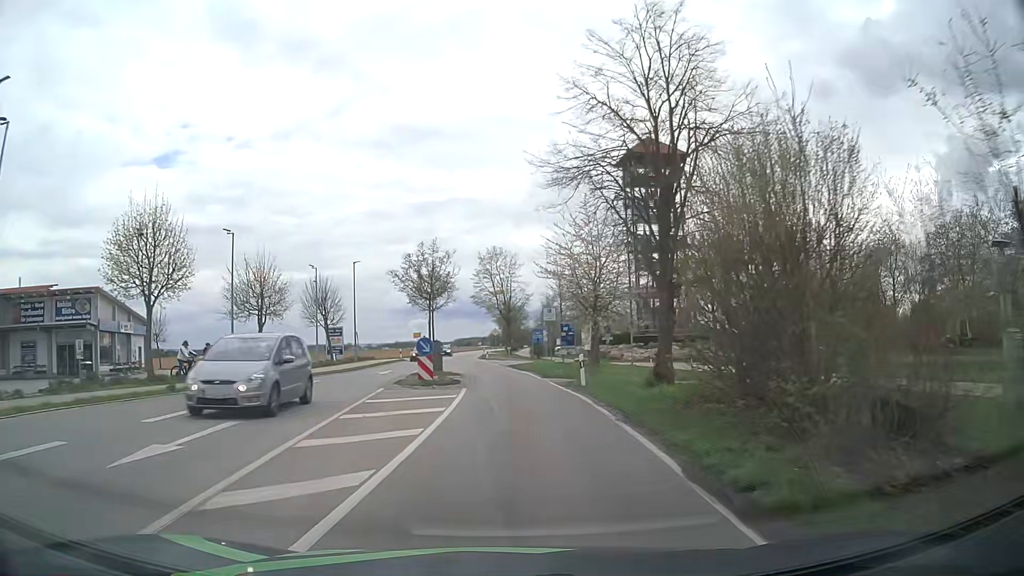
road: tertiary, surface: asphalt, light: Day
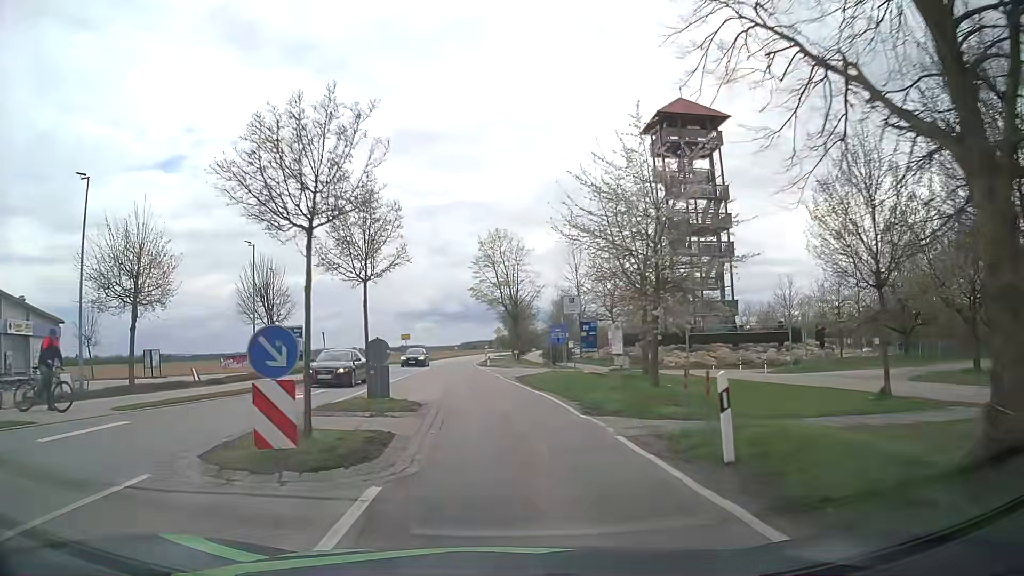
(+0.1, +14.6) m; 0°
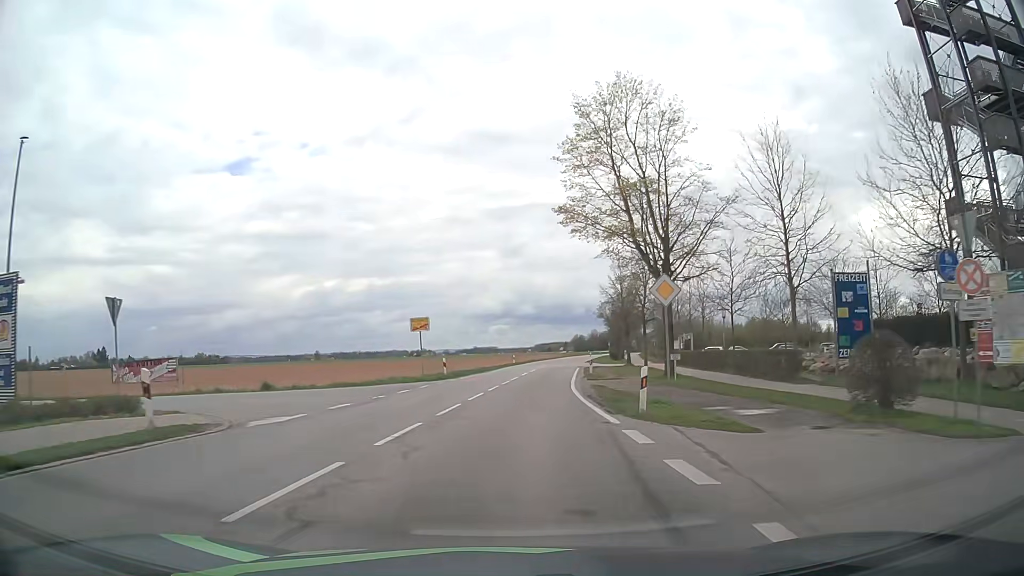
(-2.6, +38.1) m; -7°
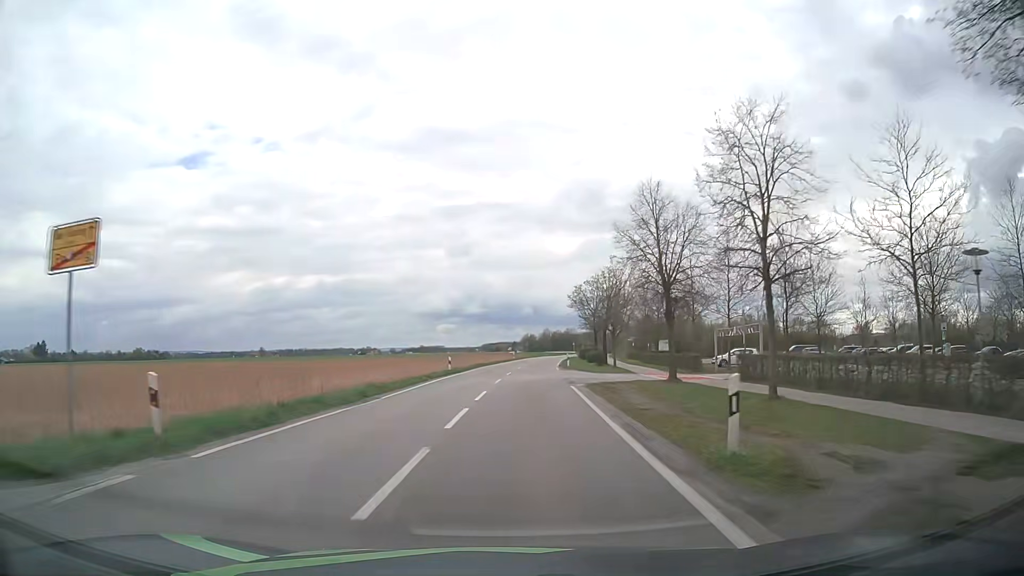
(+0.9, +26.1) m; +4°
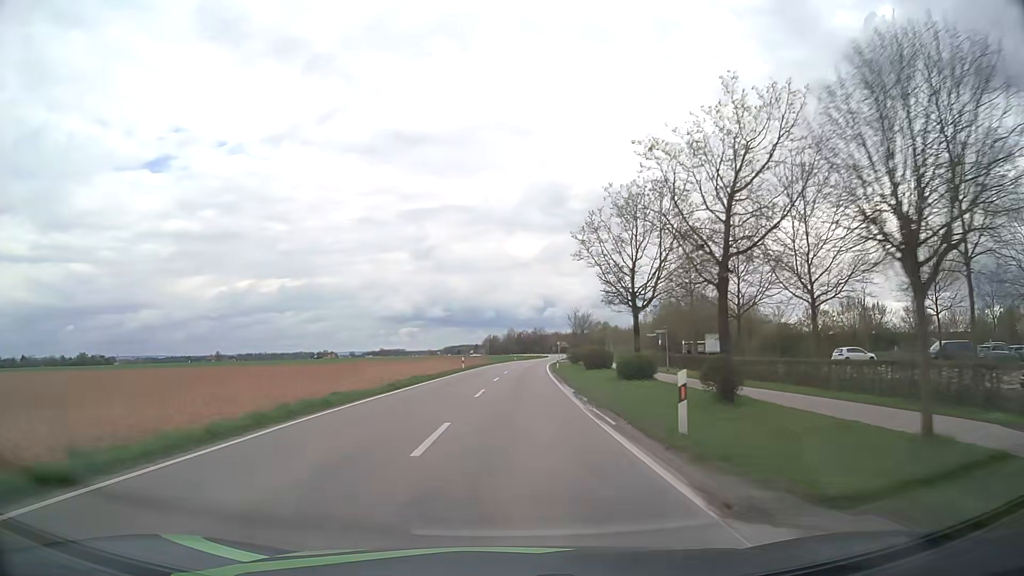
(+1.7, +40.9) m; +3°
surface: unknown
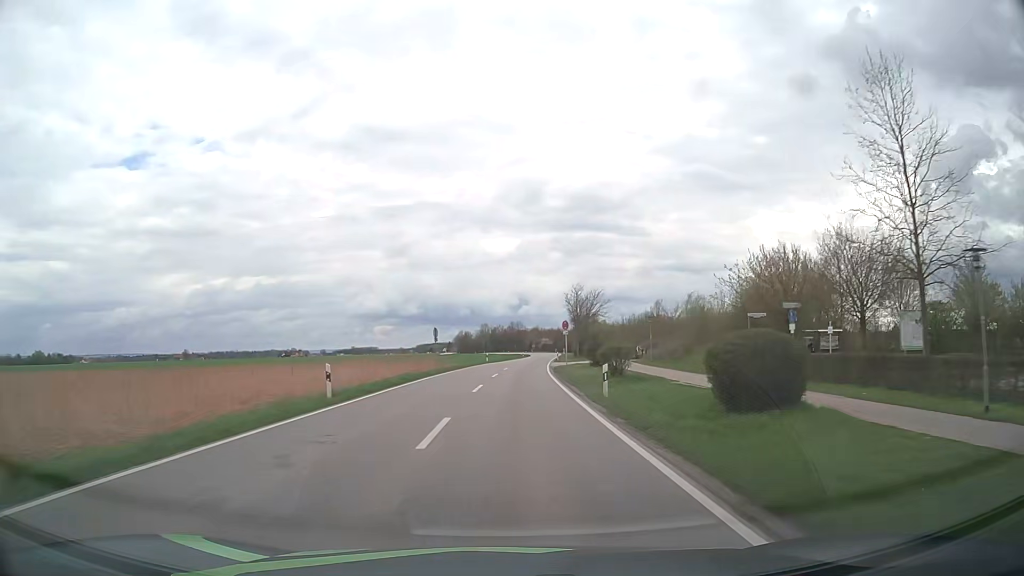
(+0.6, +35.2) m; +2°
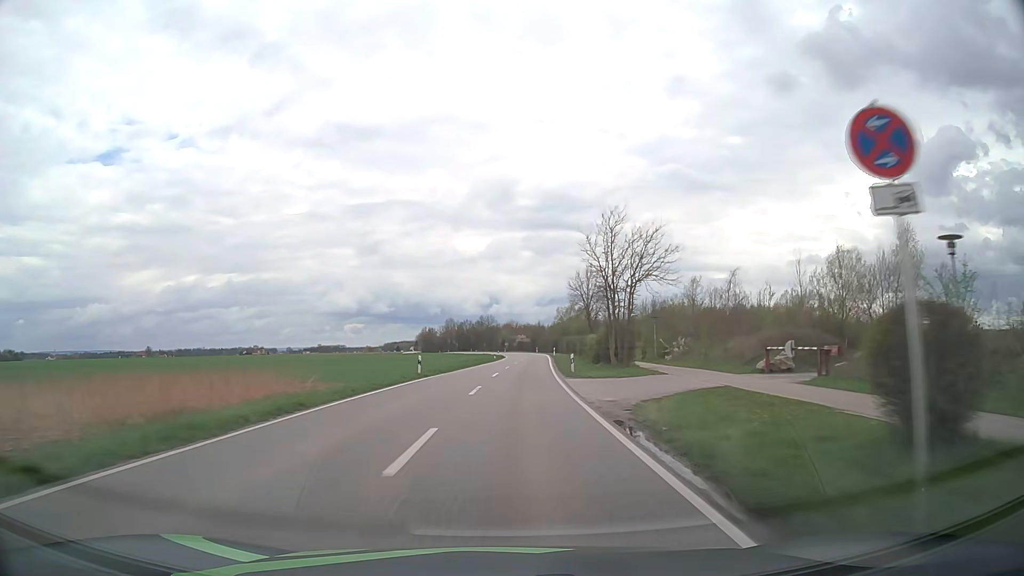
(+0.7, +38.2) m; +2°
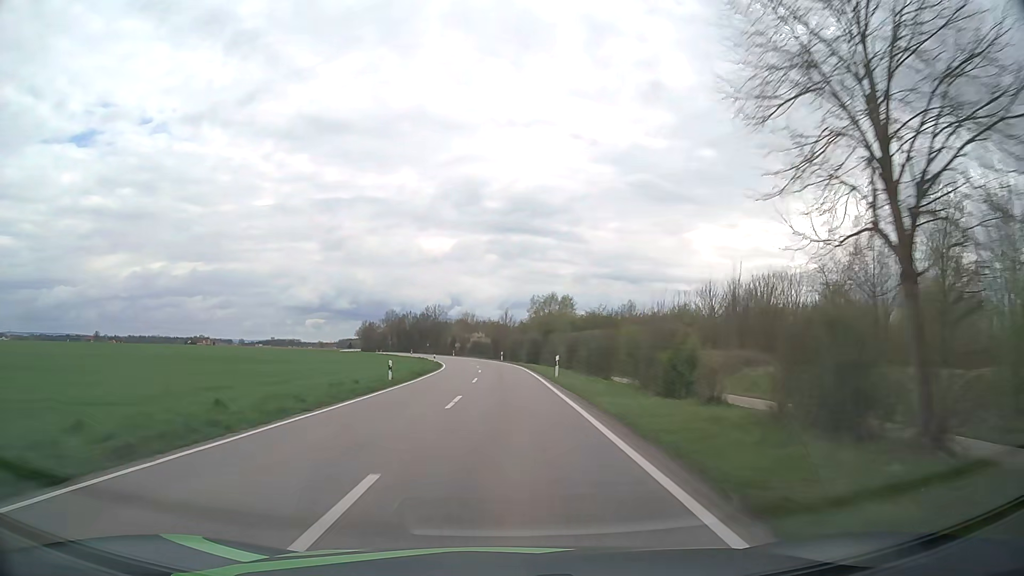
(+1.9, +53.6) m; +3°
(0, +10) (0, +20) (0, +30) (0, +40) (-1, +50) (-1, +60) (-2, +70) (-3, +80) (-5, +90) (-7, +100) m
